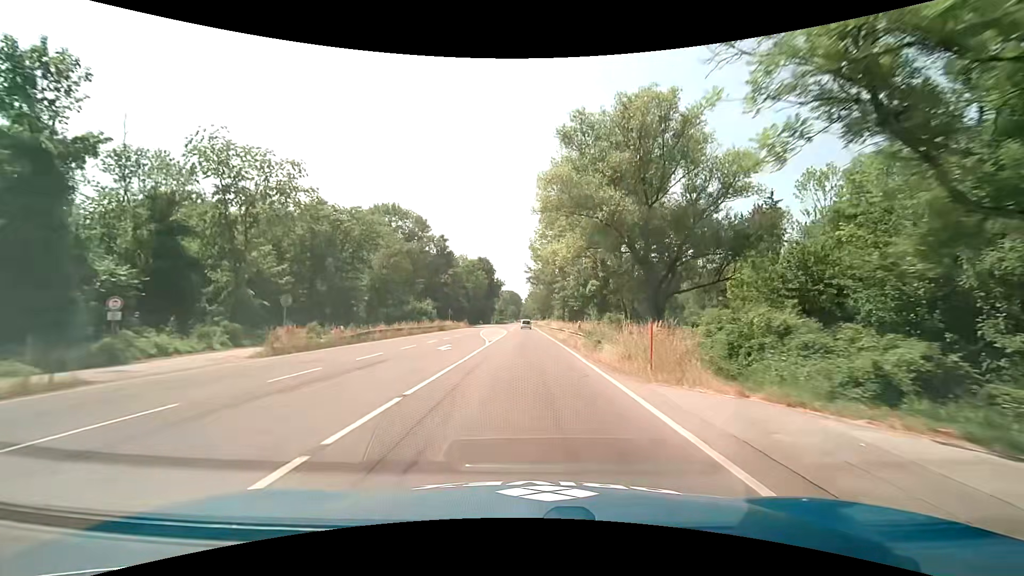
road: primary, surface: asphalt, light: Day
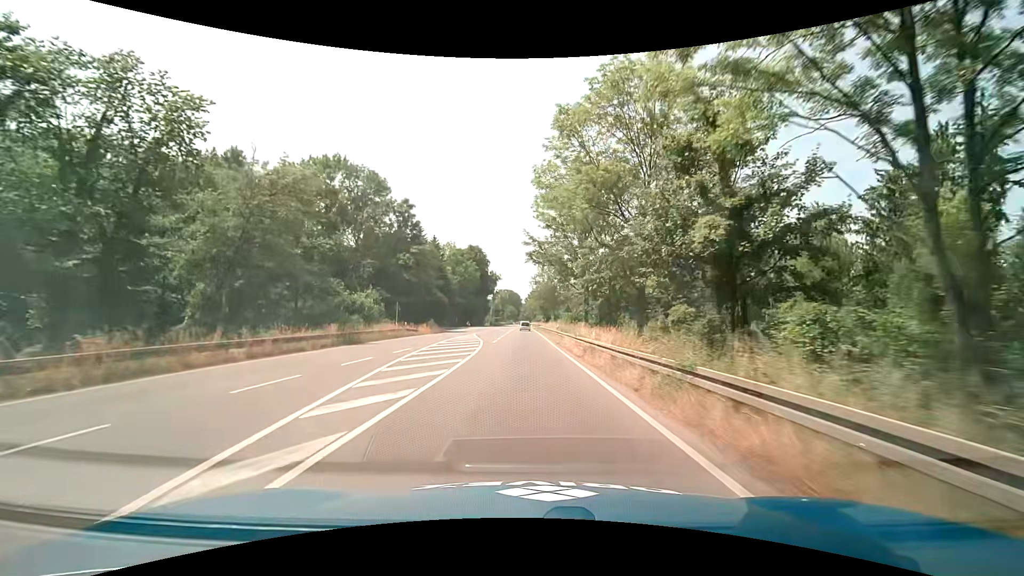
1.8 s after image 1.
(-0.2, +31.6) m; 0°
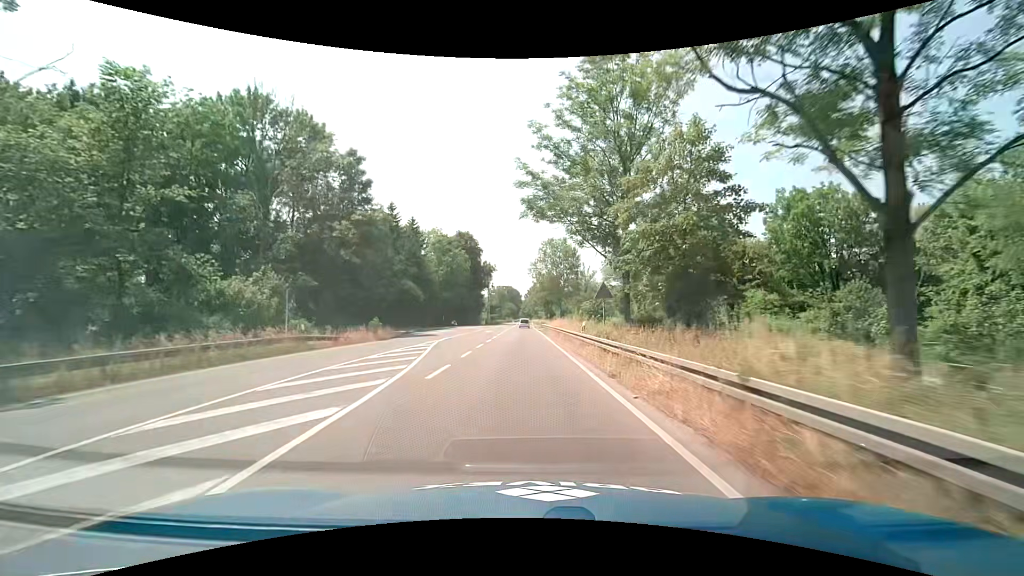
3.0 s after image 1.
(+0.1, +21.1) m; +1°
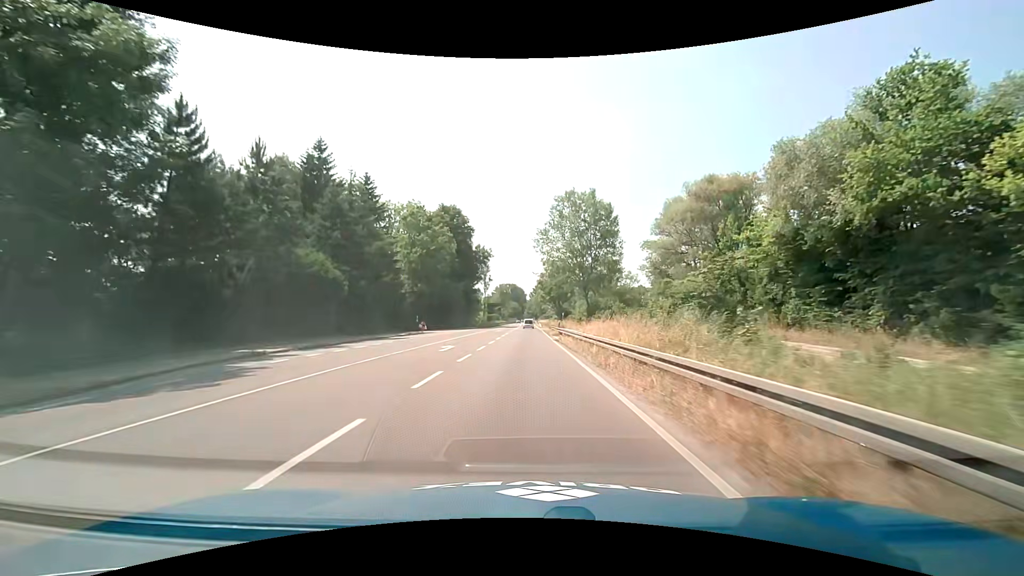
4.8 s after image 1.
(-0.6, +31.5) m; -1°
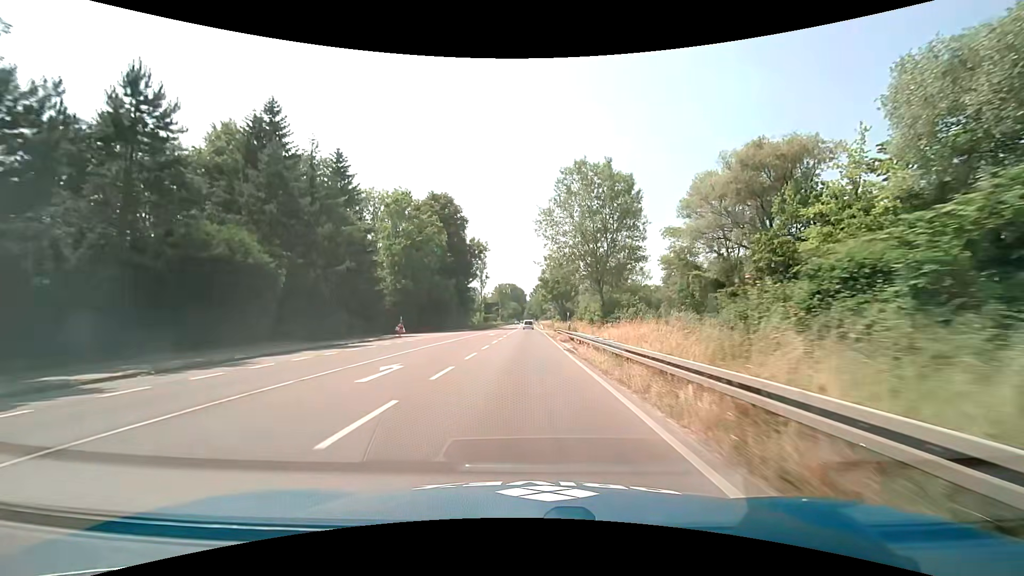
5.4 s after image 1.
(0.0, +10.5) m; 0°
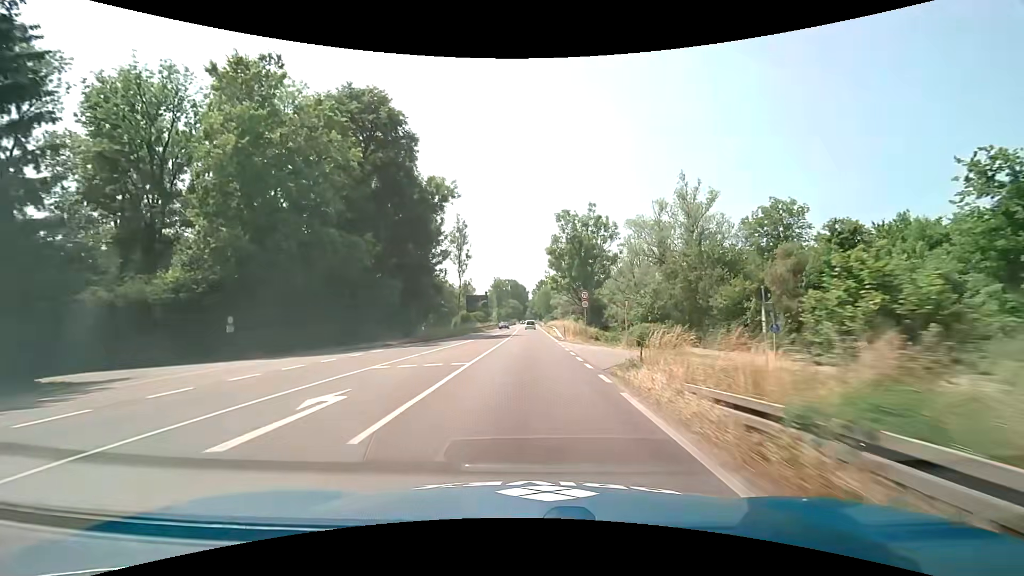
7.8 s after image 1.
(+0.2, +41.7) m; 0°
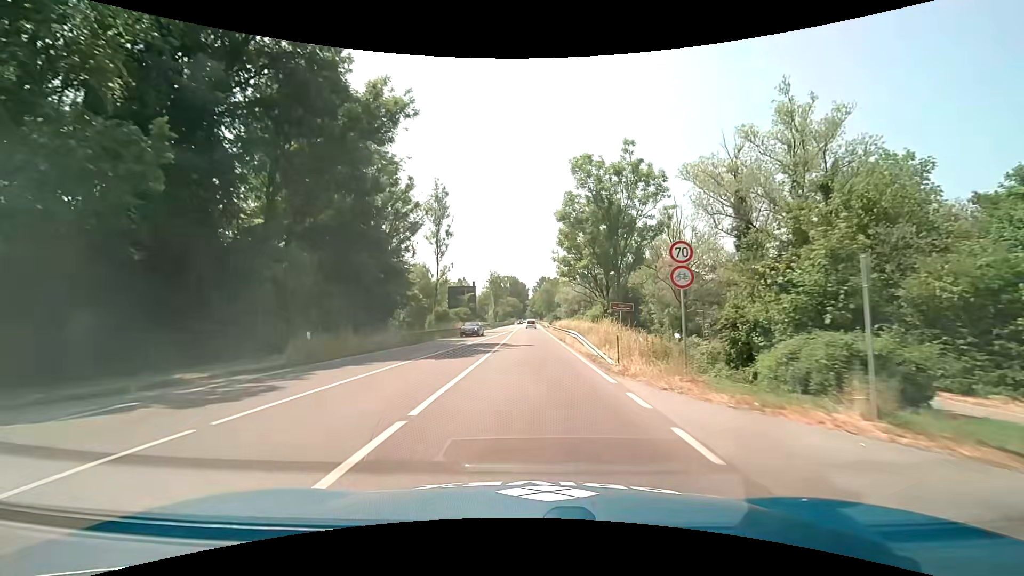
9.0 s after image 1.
(0.0, +20.9) m; 0°
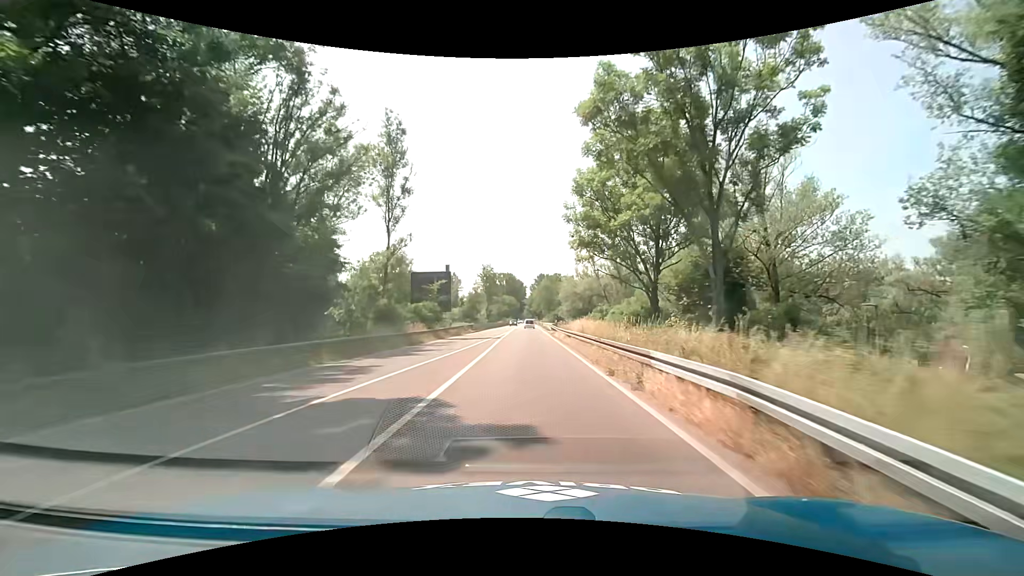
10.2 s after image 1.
(+0.1, +21.1) m; 0°
(0, +10) (0, +20) (0, +30) (0, +40) (0, +50) (0, +60) (0, +70) (0, +80) (0, +90) (0, +100) m
